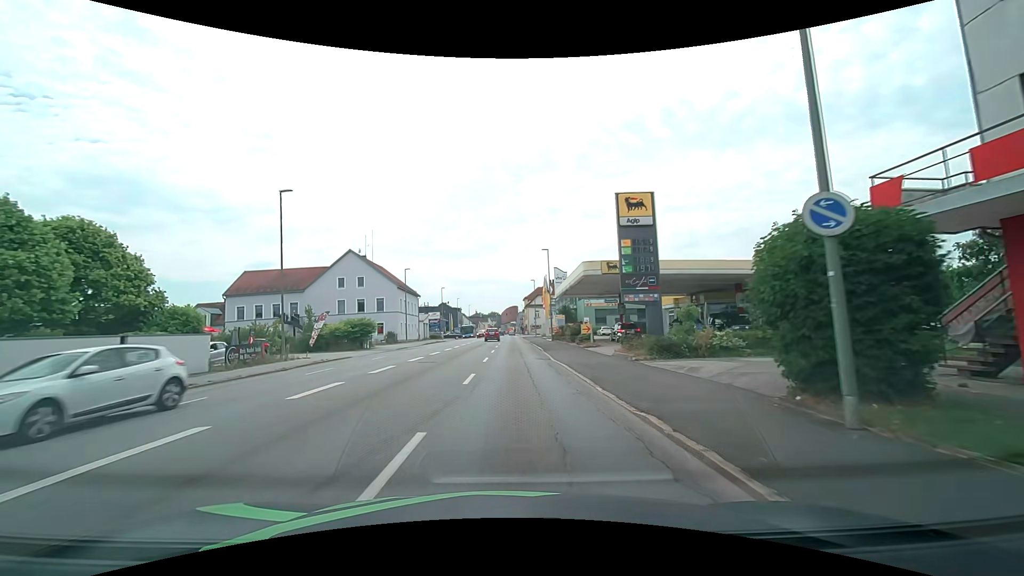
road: tertiary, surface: asphalt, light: Day
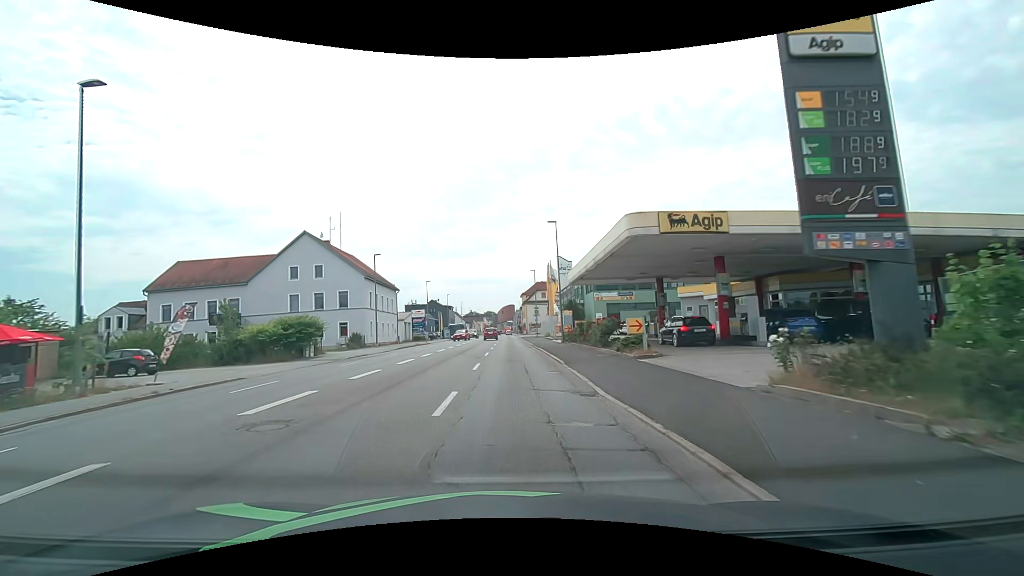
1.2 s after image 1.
(+0.1, +13.8) m; 0°
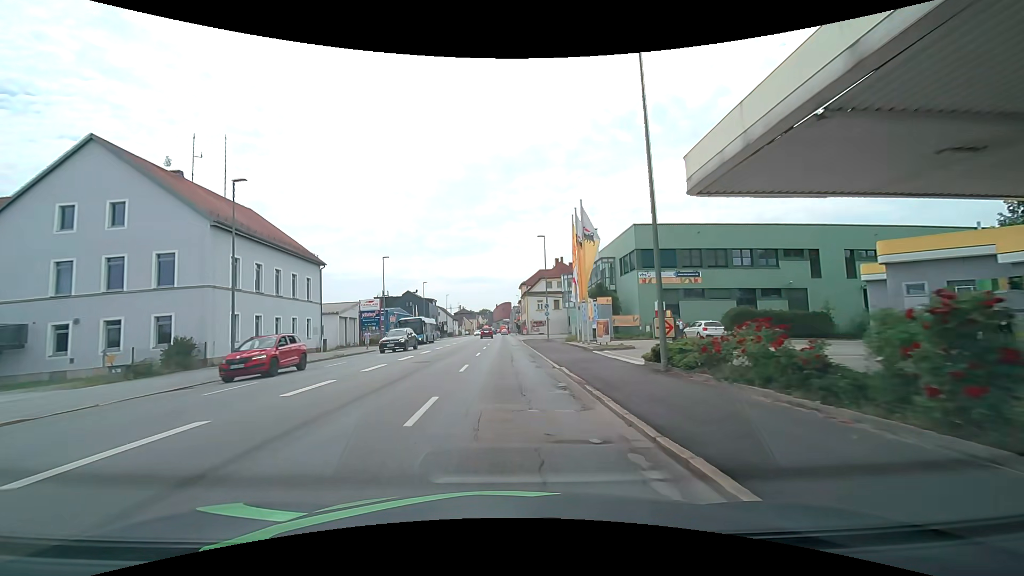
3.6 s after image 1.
(+0.2, +27.7) m; +1°
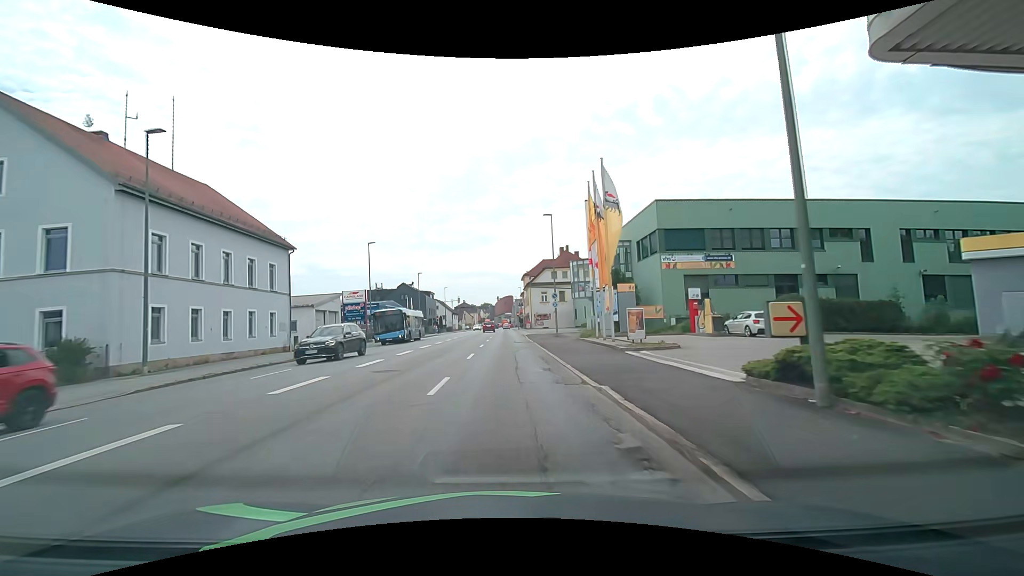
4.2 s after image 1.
(0.0, +6.6) m; -1°
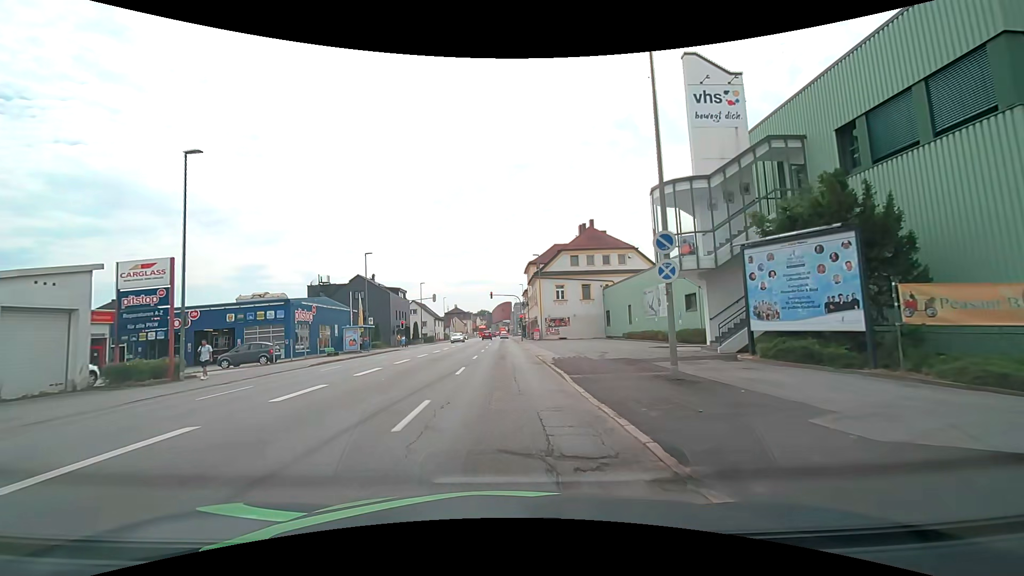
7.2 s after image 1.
(+0.1, +29.3) m; +1°
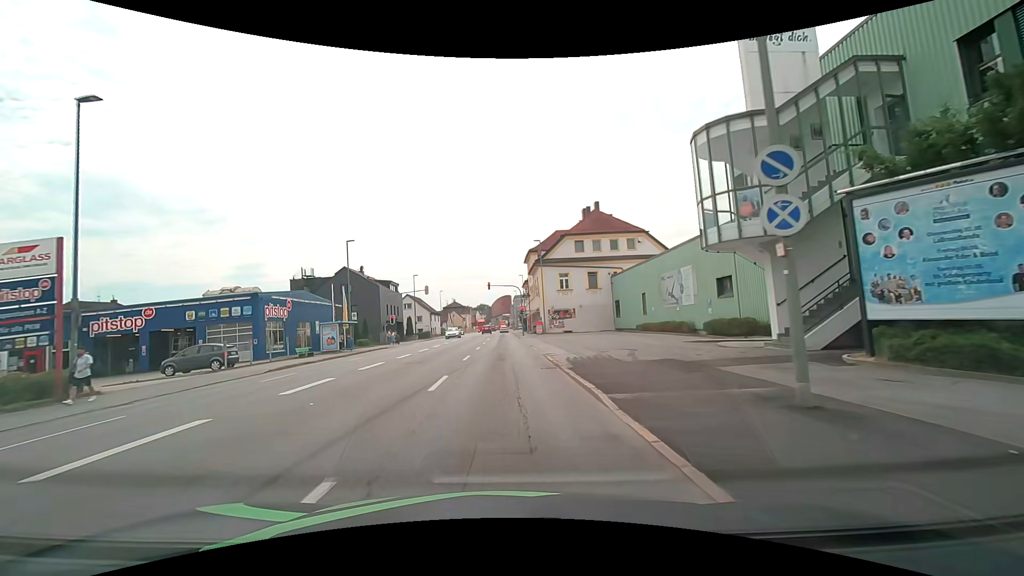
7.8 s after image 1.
(0.0, +5.4) m; -1°
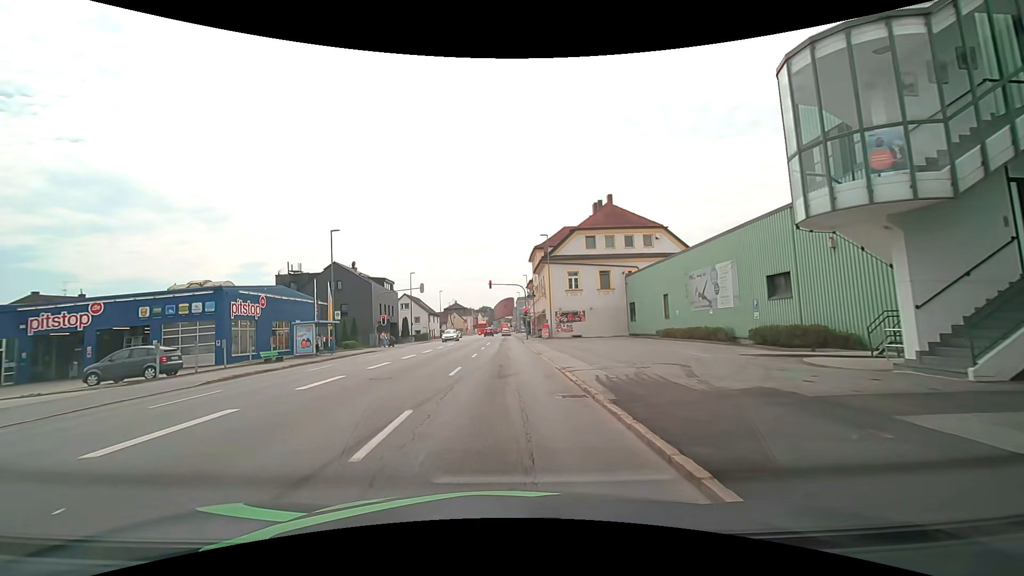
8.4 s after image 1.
(0.0, +5.2) m; 0°
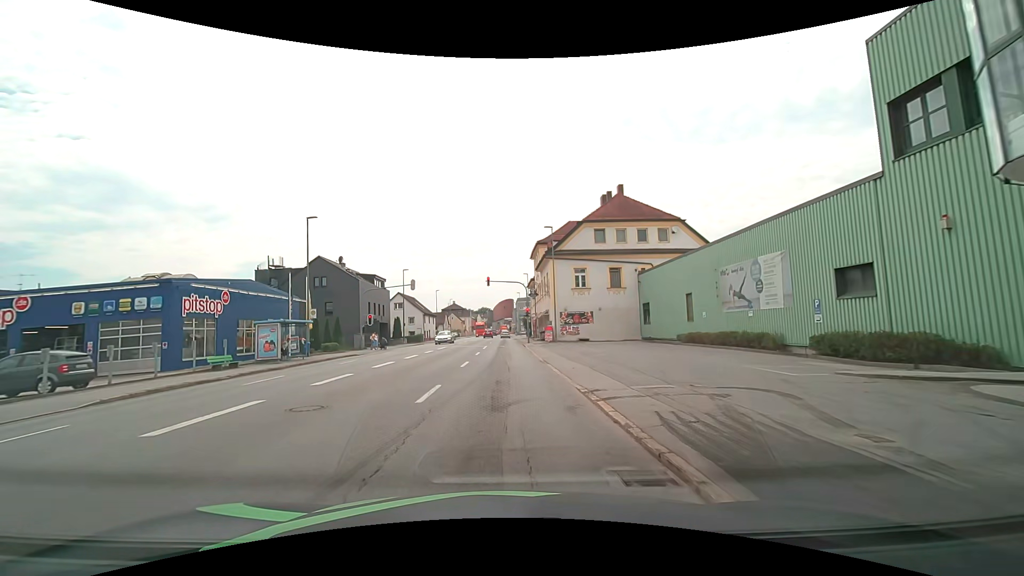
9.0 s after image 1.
(0.0, +4.9) m; 0°
(0, +10) (0, +20) (0, +30) (0, +40) (0, +50) (-1, +60) (-1, +70) (-1, +80) (-1, +90) (-1, +100) m
